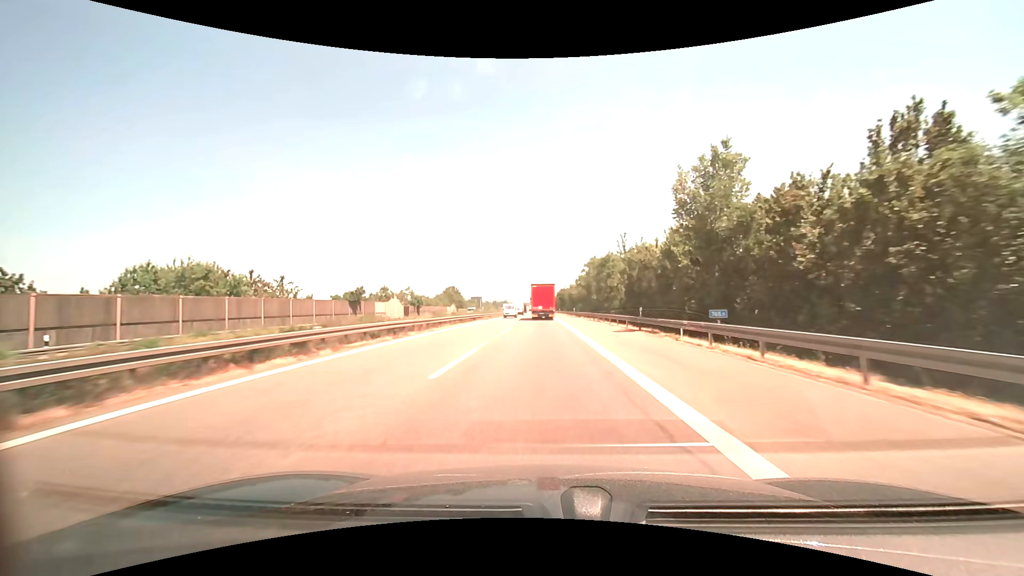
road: motorway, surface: asphalt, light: Day
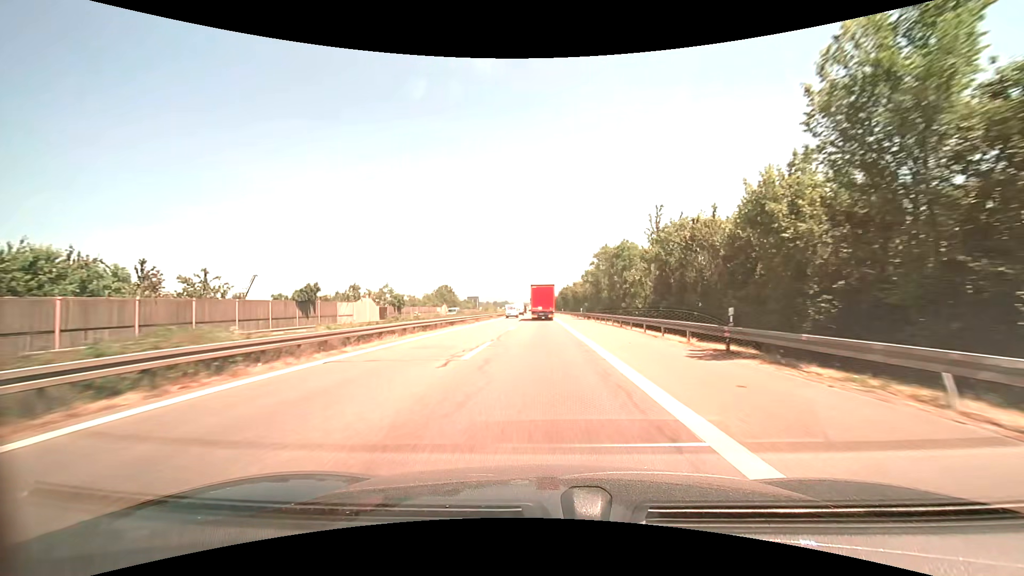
(0.0, +13.8) m; 0°
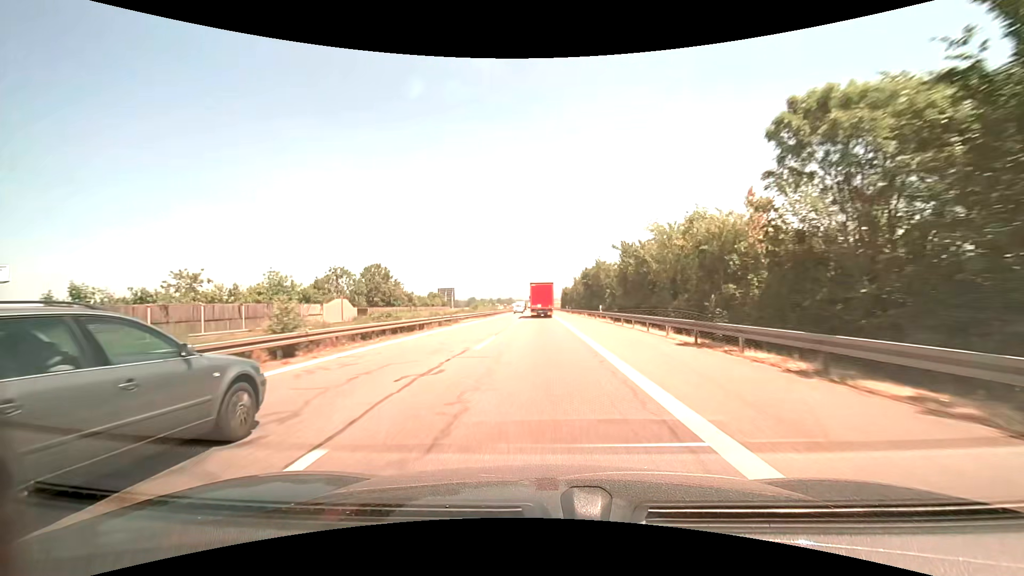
(-0.5, +69.5) m; -1°
(0, +10) (0, +20) (0, +30) (0, +40) (0, +50) (0, +60) (0, +70) (0, +80) (-1, +90) (-1, +100) m
